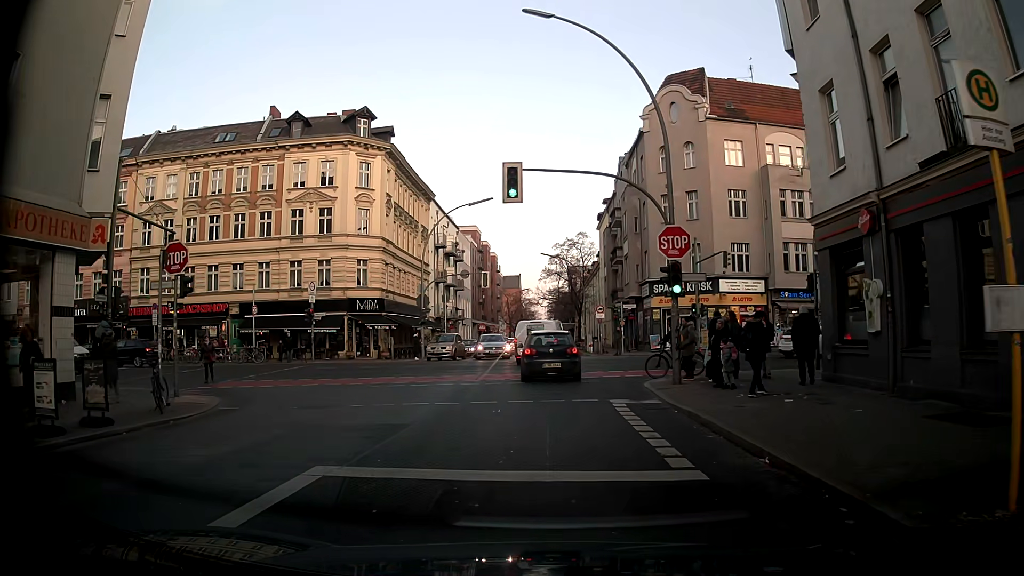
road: tertiary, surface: asphalt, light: Day
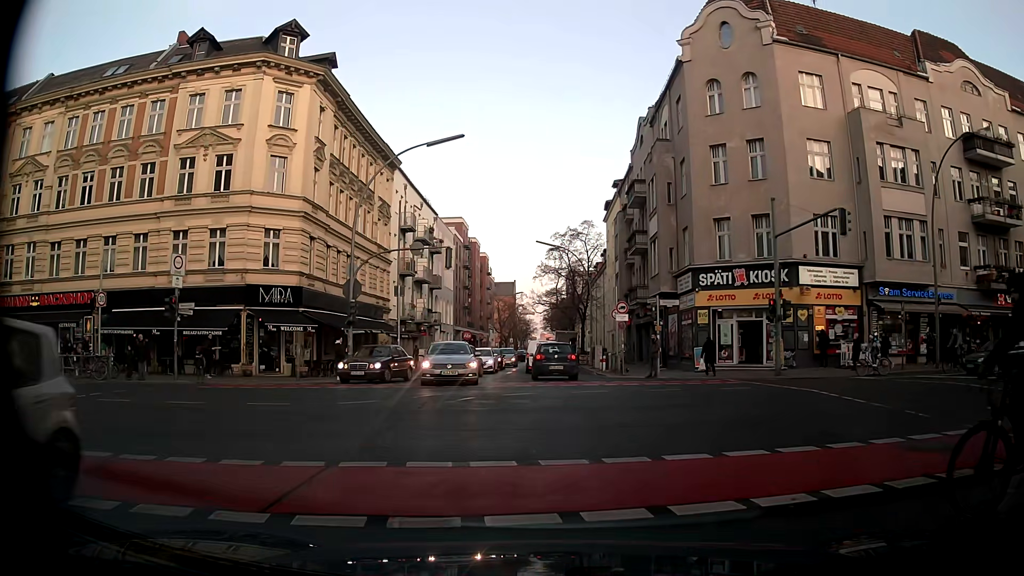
(+0.2, +15.9) m; 0°
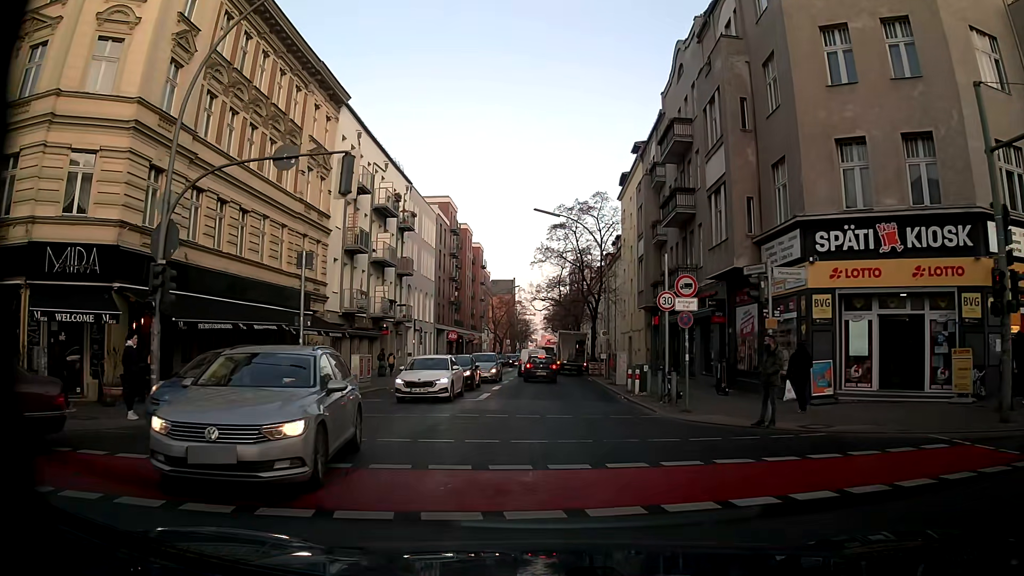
(+0.6, +15.2) m; +2°
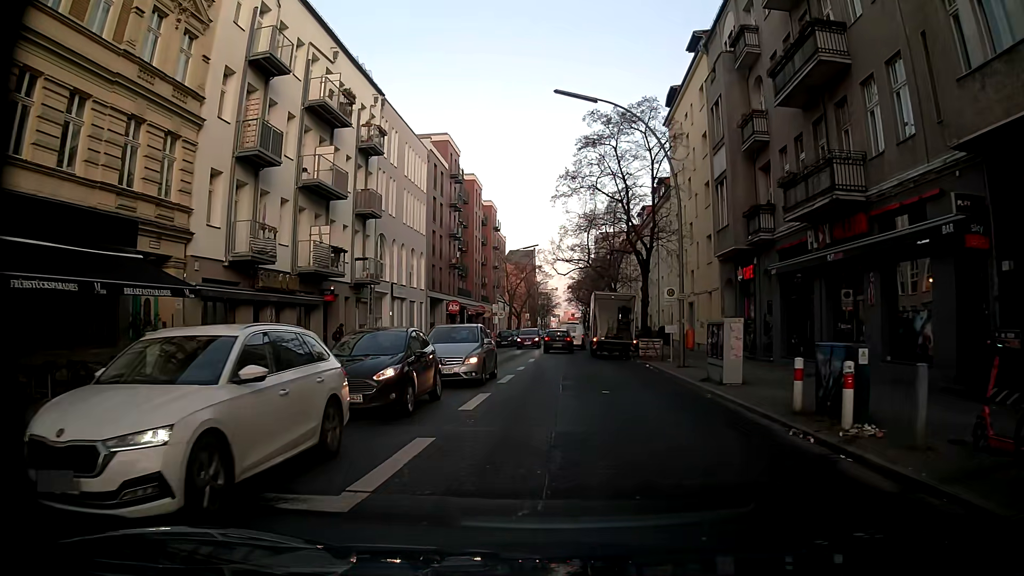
(-0.4, +16.9) m; -2°
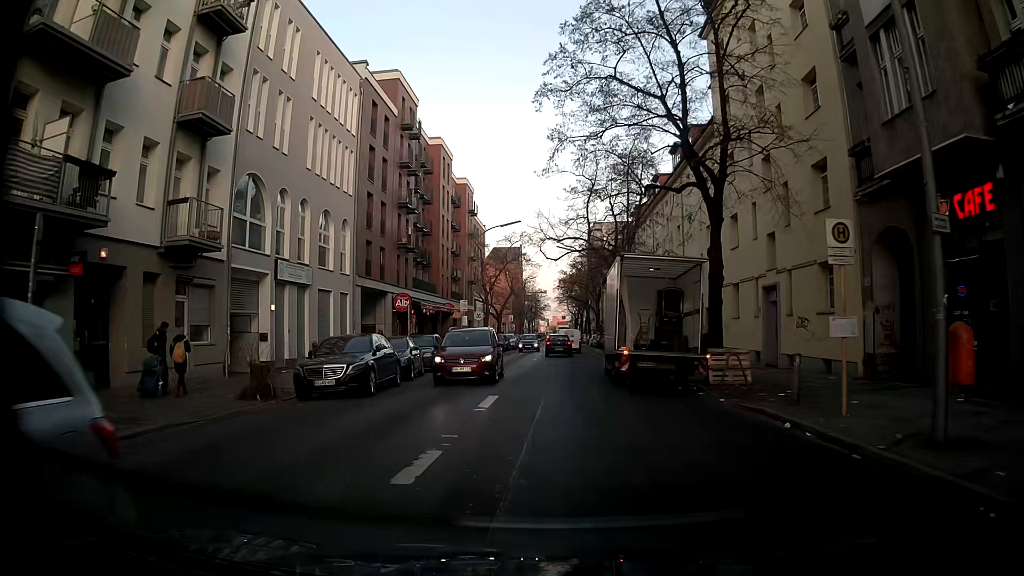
(+0.2, +17.6) m; +1°
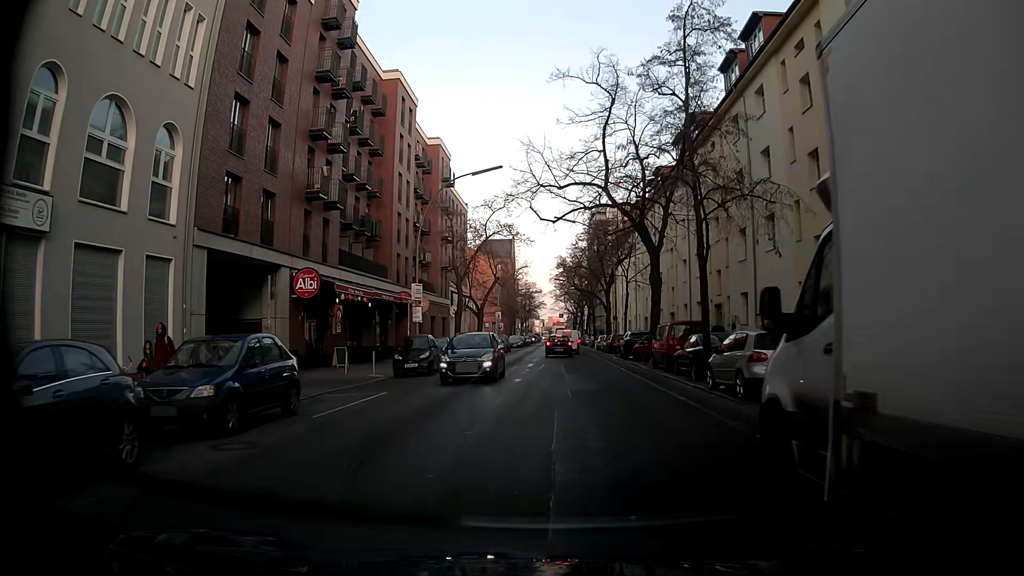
(+0.6, +17.8) m; 0°
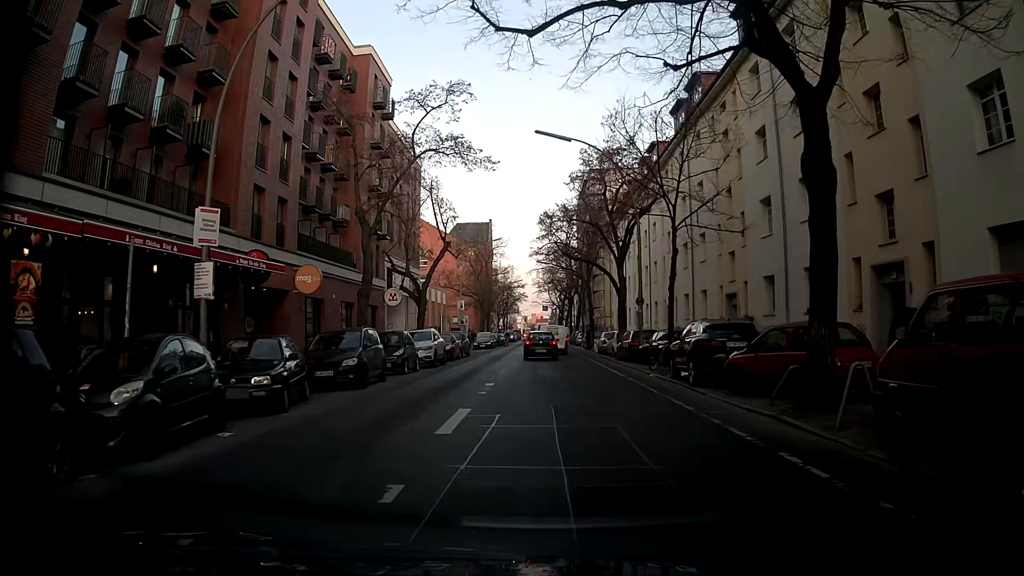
(0.0, +21.6) m; +1°
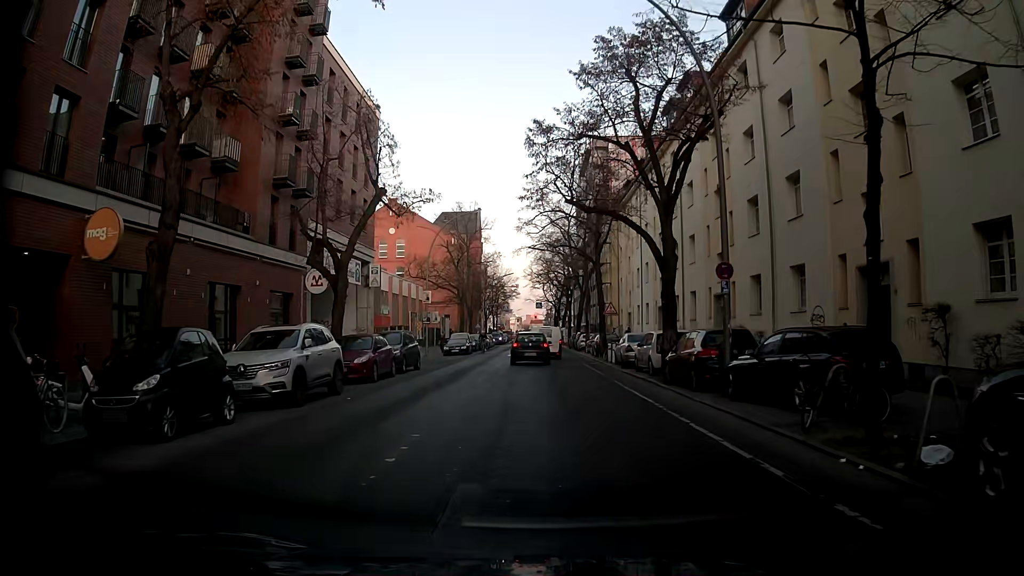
(0.0, +15.2) m; +1°
